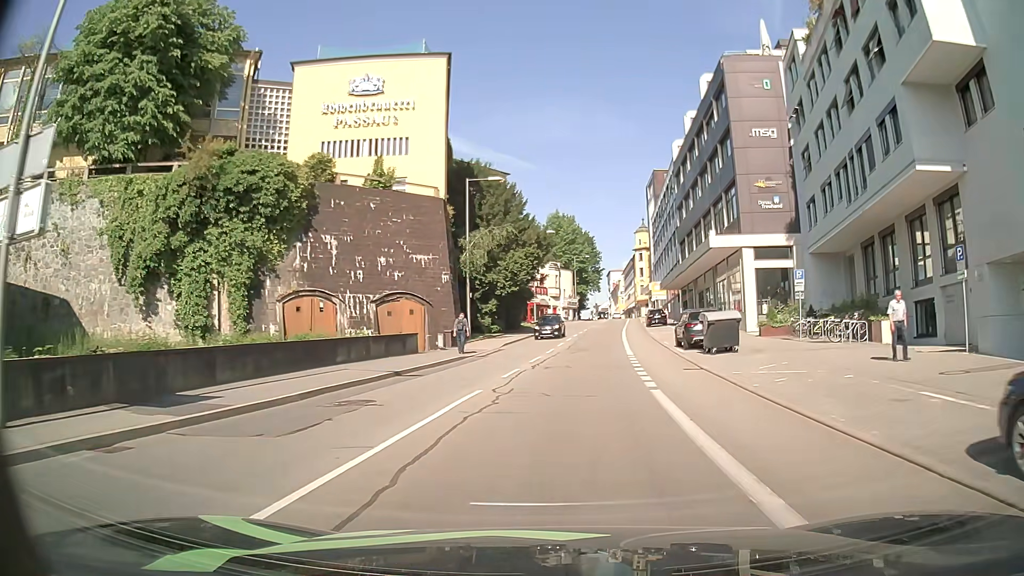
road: tertiary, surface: asphalt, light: Day
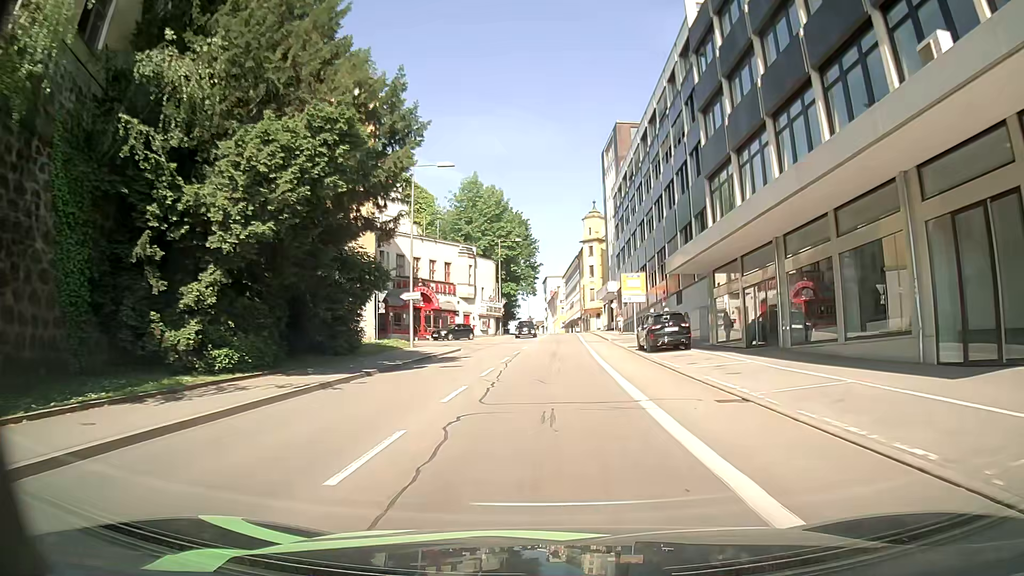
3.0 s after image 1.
(+2.1, +34.9) m; +6°
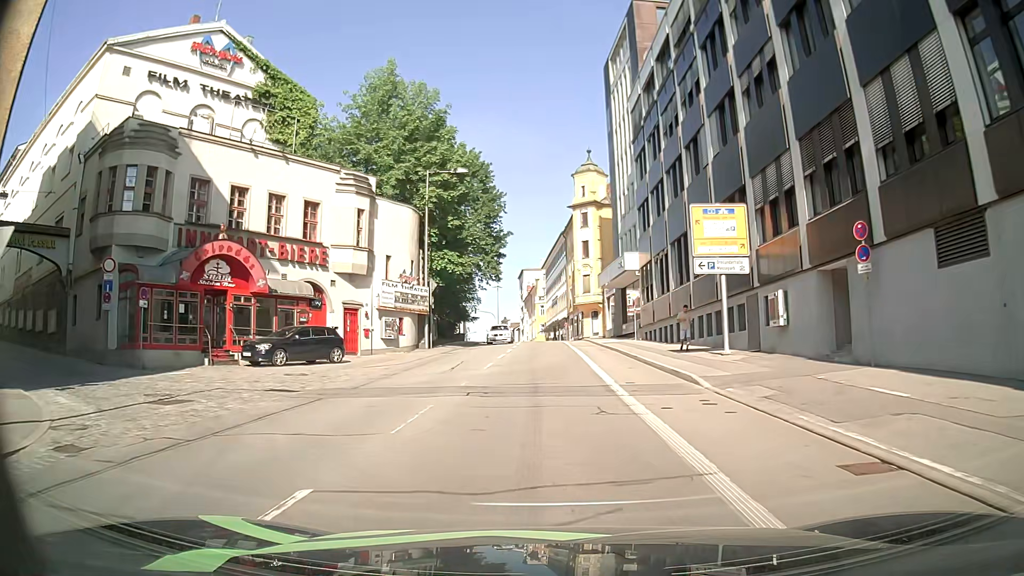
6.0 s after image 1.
(-0.4, +33.0) m; +2°
(0, +10) (0, +20) (0, +30) (-1, +40) (-1, +50) (-1, +60) (-2, +70) (-4, +80) (-6, +90) (-10, +99) m
